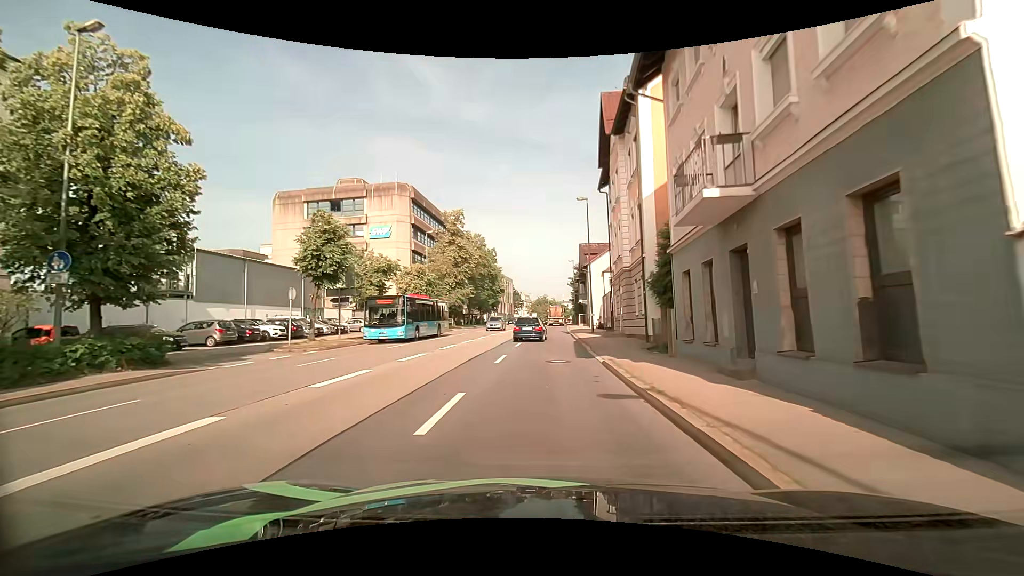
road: primary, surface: asphalt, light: Day
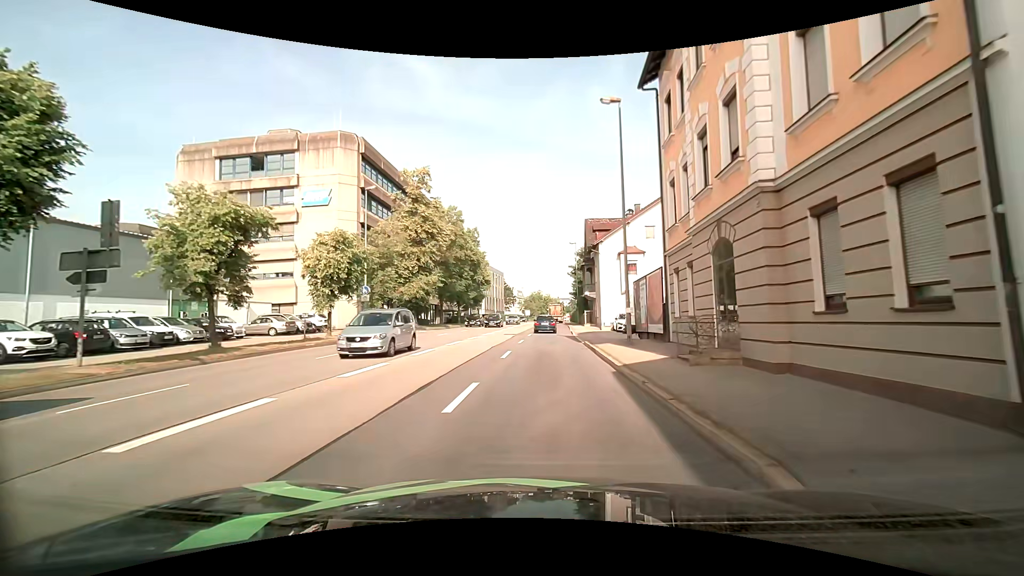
(+0.1, +16.8) m; +1°
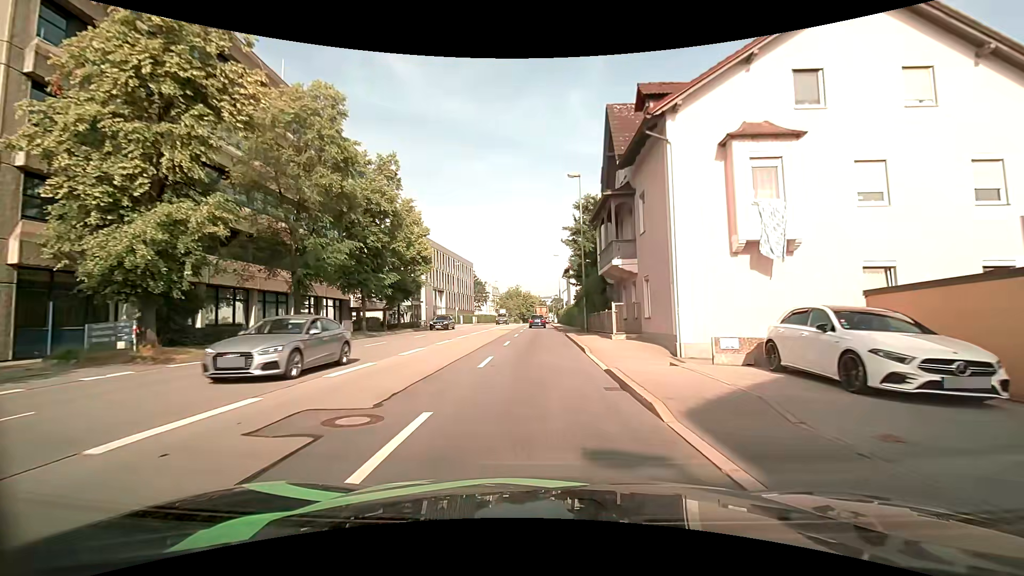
(+0.6, +30.0) m; +2°
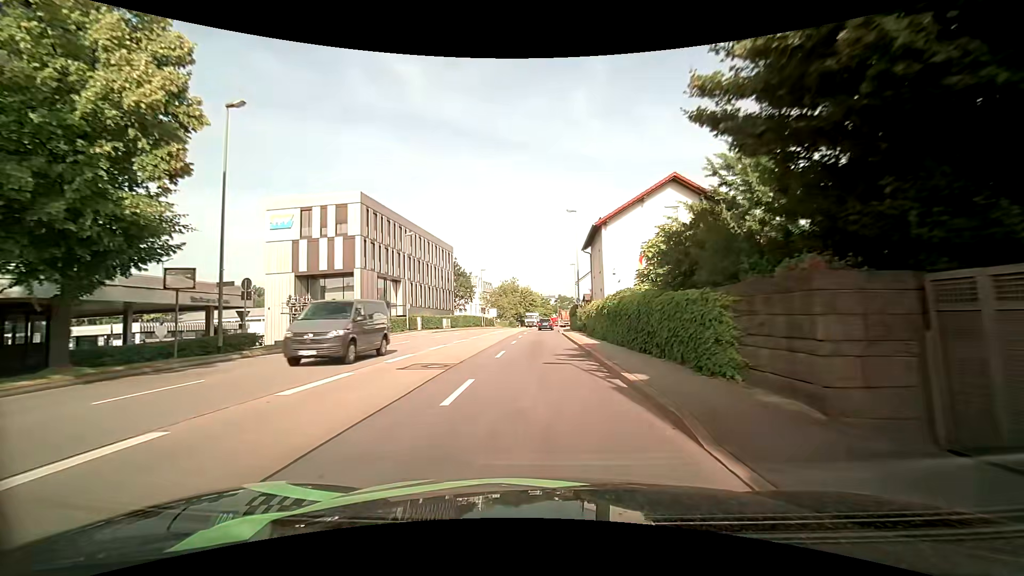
(+0.1, +32.3) m; -1°
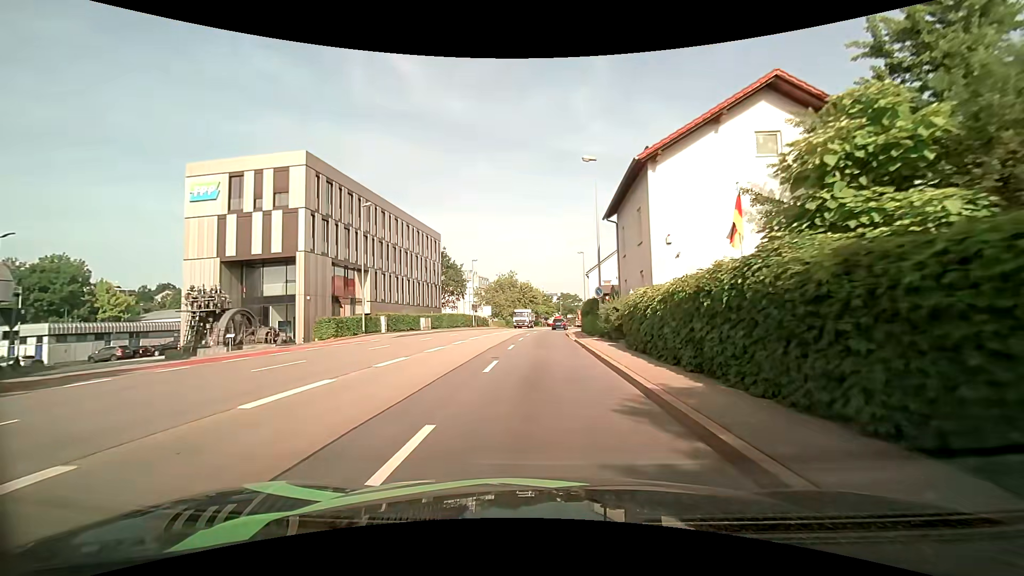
(0.0, +13.4) m; 0°
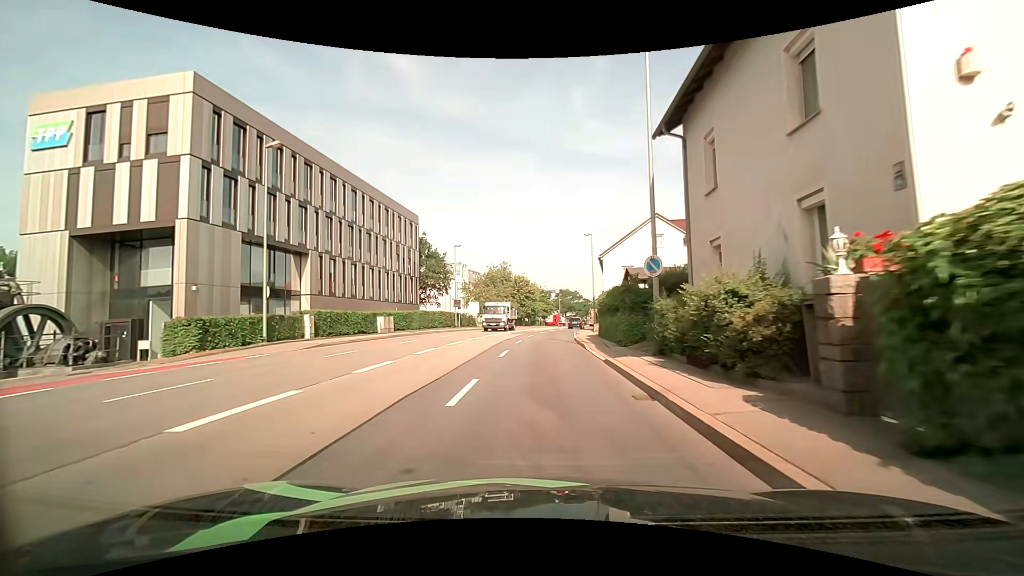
(0.0, +13.6) m; 0°
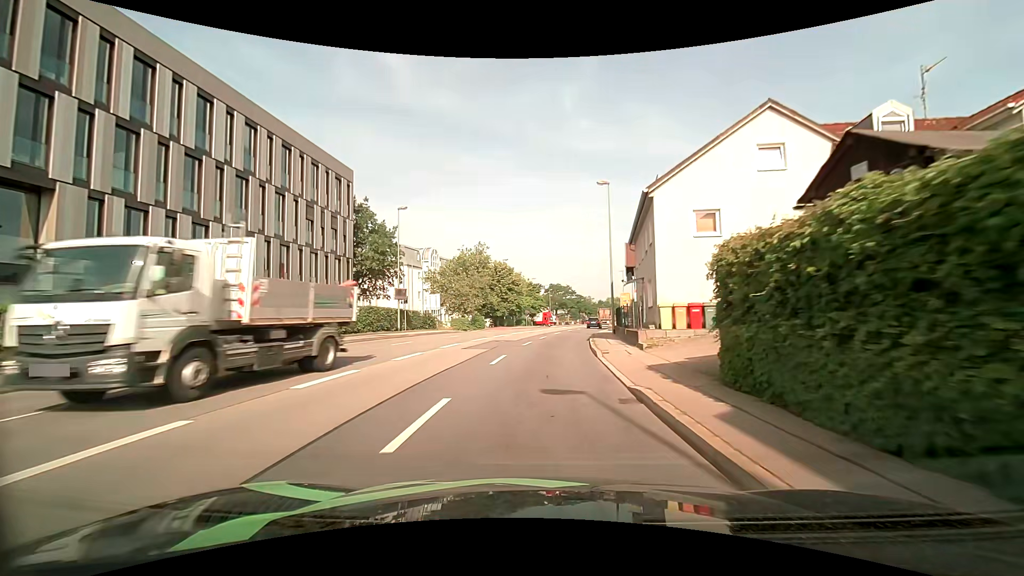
(+0.4, +20.5) m; +2°
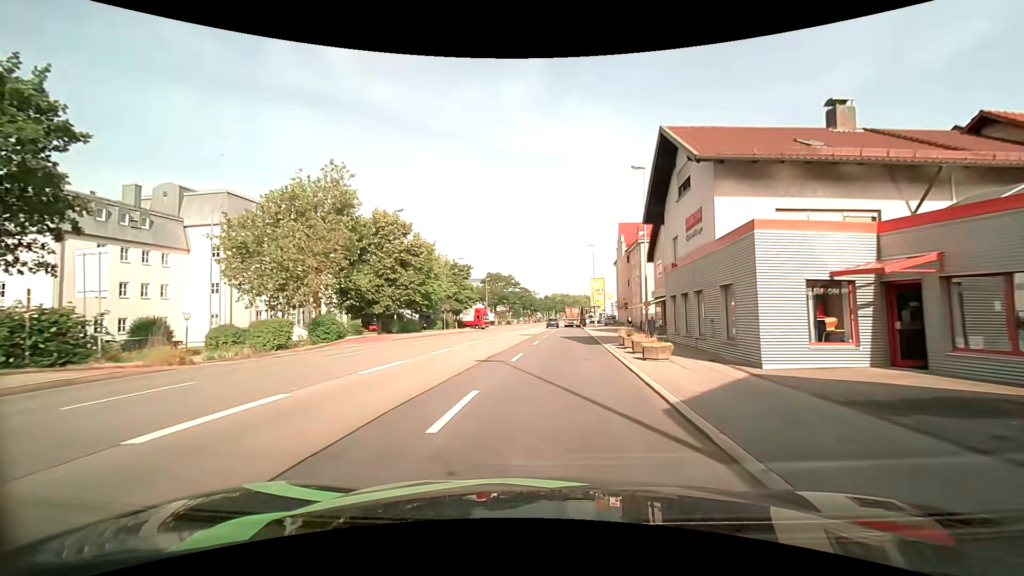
(+1.5, +33.4) m; +6°
